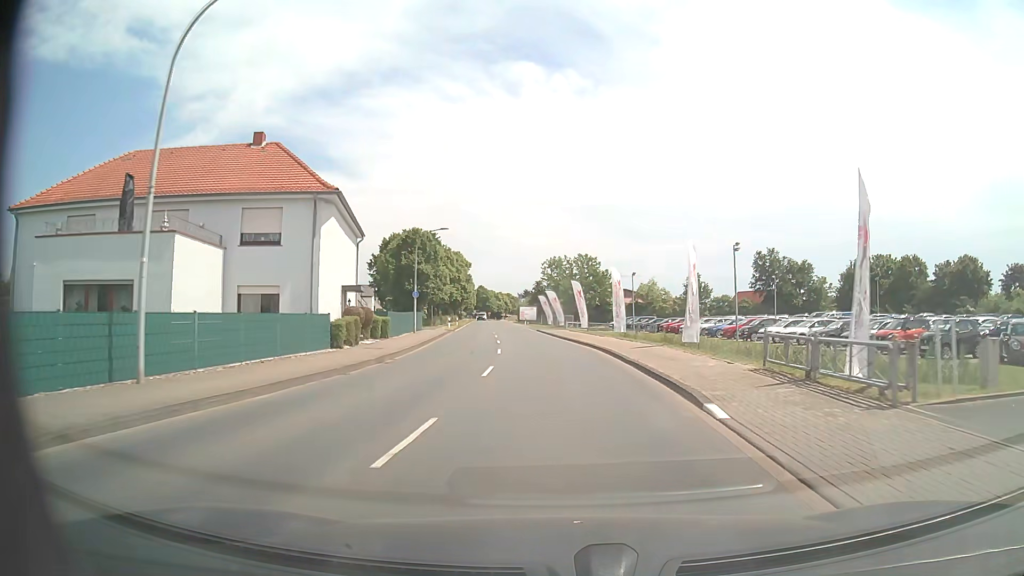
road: secondary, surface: asphalt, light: Day
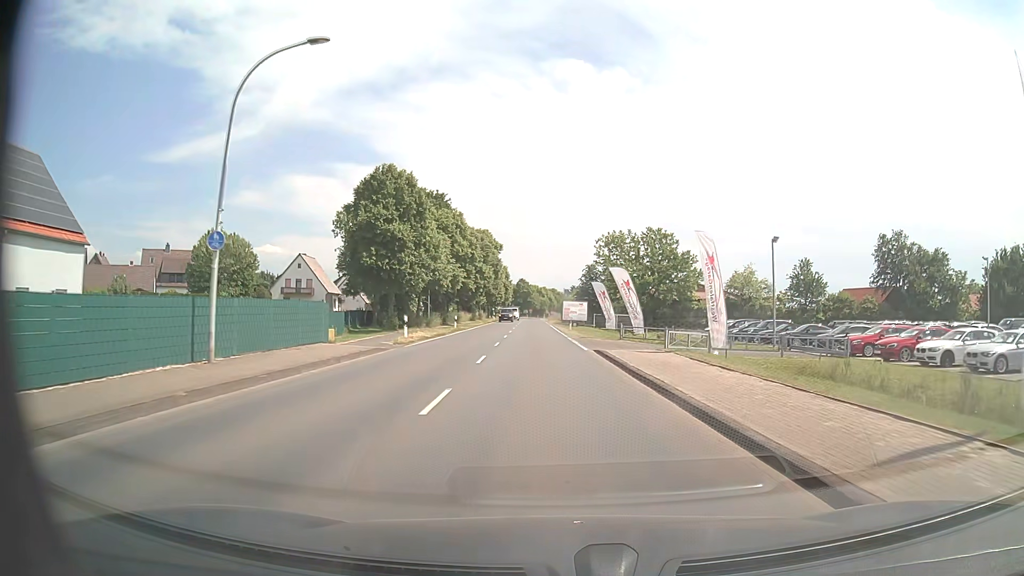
(-1.4, +33.4) m; -4°
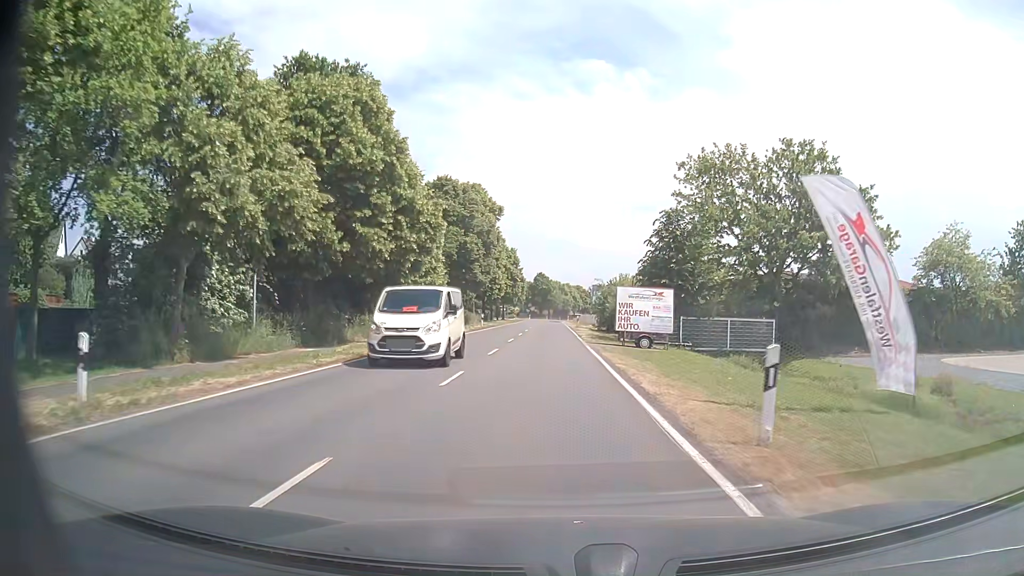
(-1.0, +41.9) m; -2°
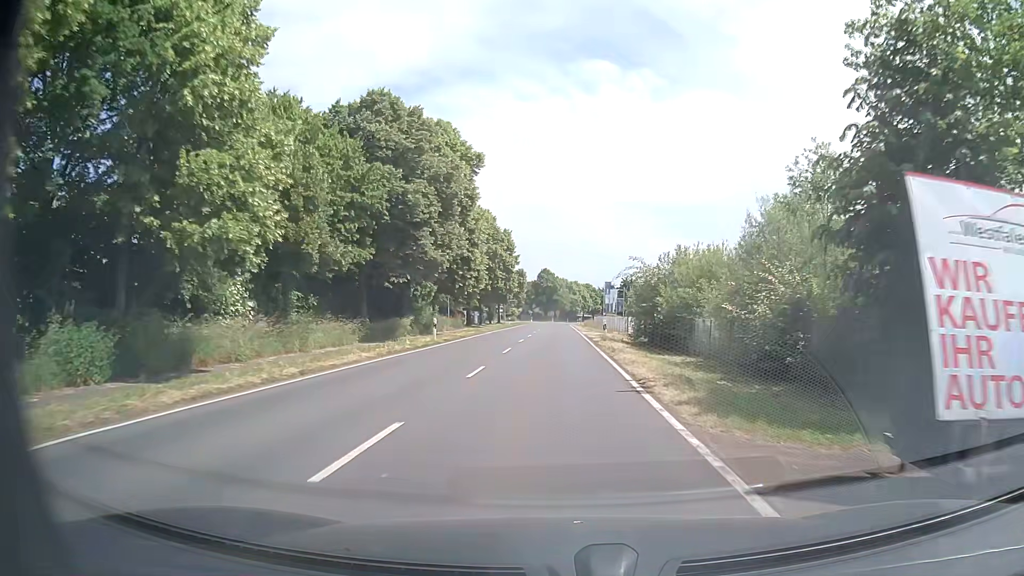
(-0.1, +25.1) m; 0°
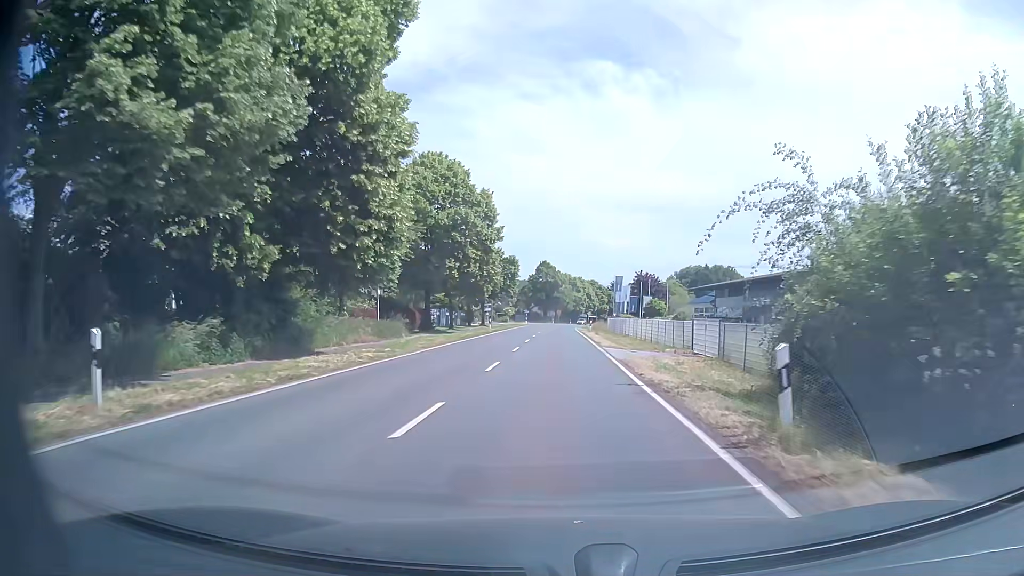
(0.0, +25.1) m; 0°
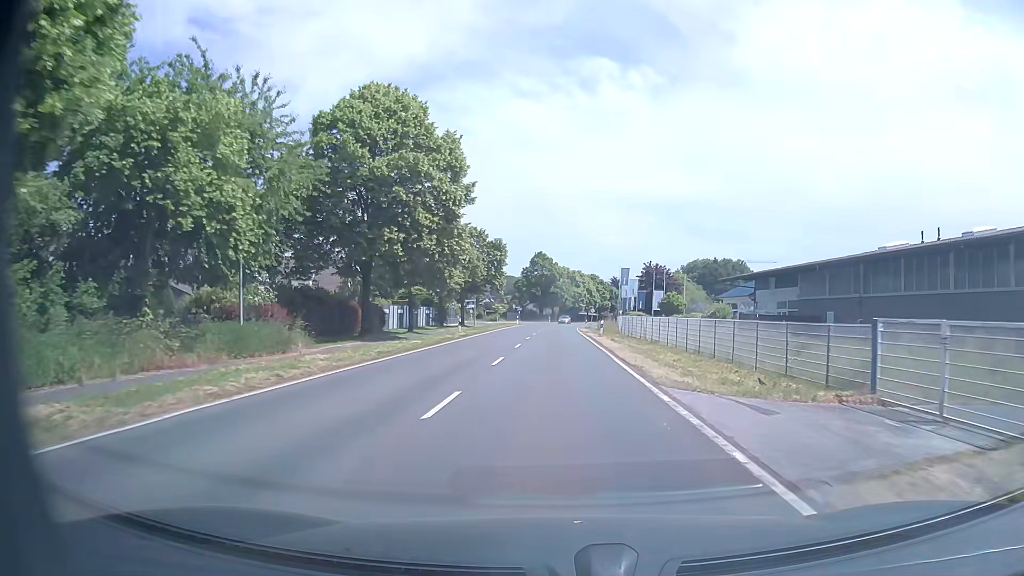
(0.0, +16.8) m; 0°
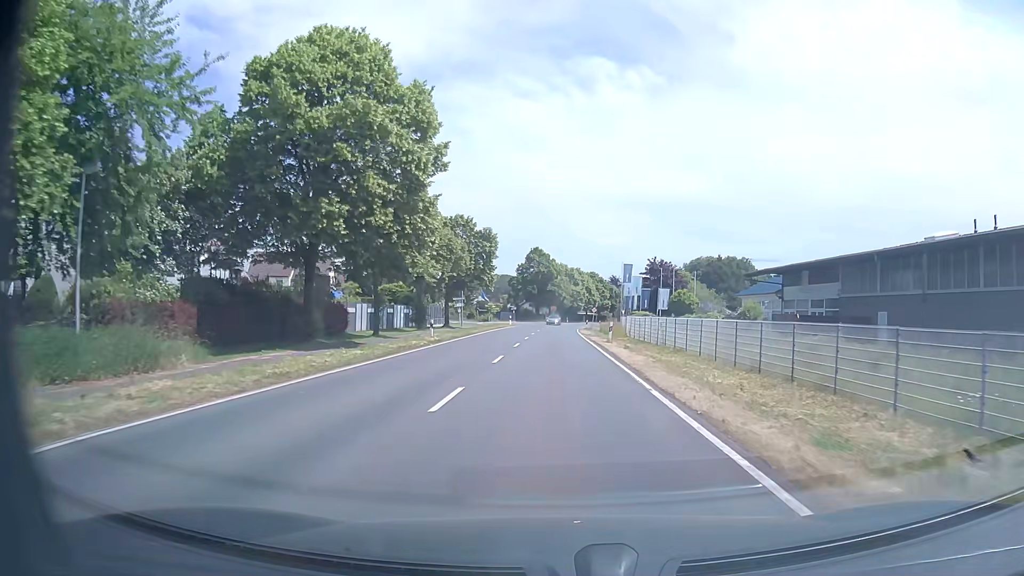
(0.0, +8.4) m; 0°
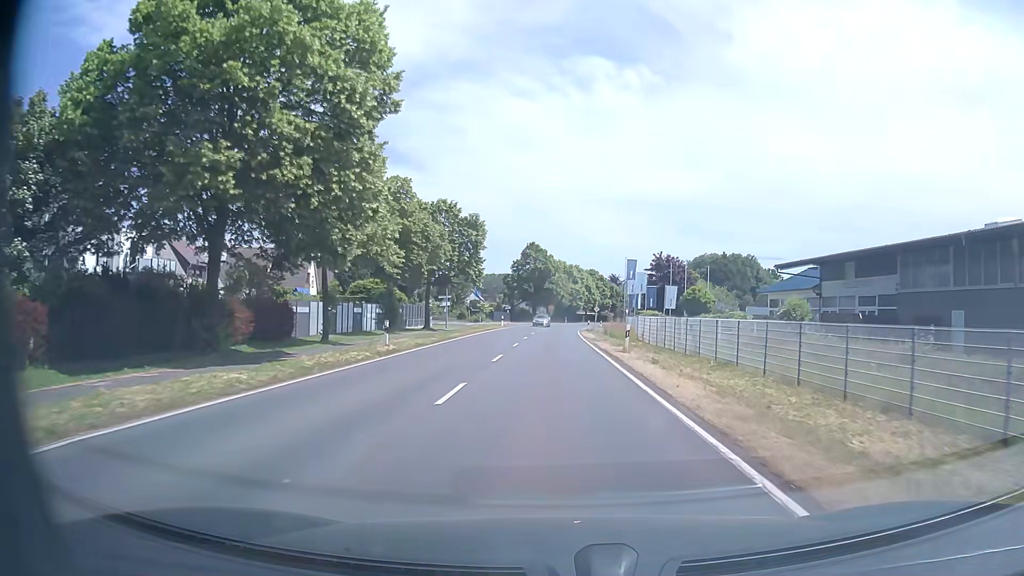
(0.0, +8.4) m; 0°
(0, +10) (0, +20) (0, +30) (0, +40) (0, +50) (+1, +60) (+1, +70) (+2, +80) (+3, +90) (+4, +100) m
